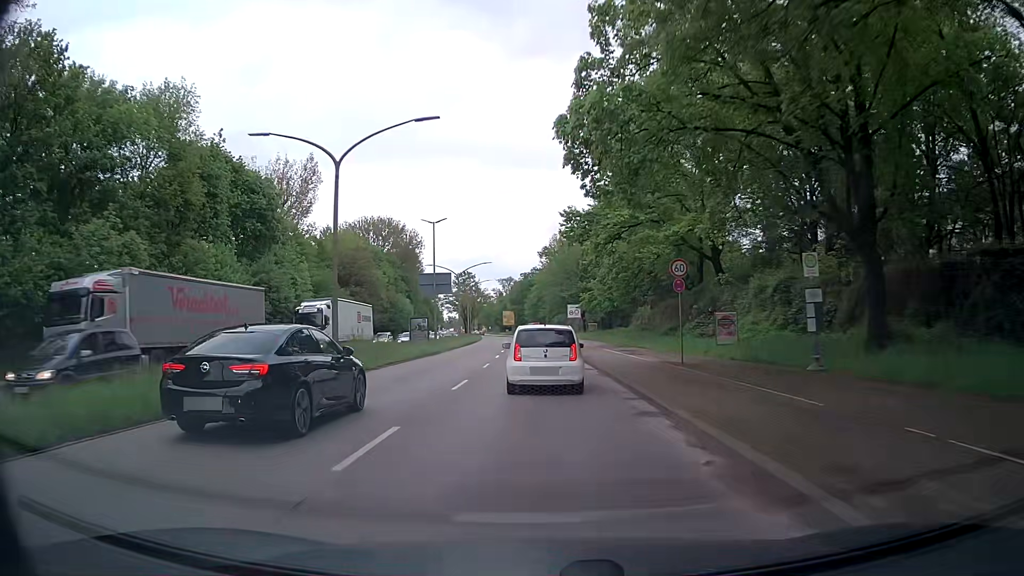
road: primary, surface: asphalt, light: Day
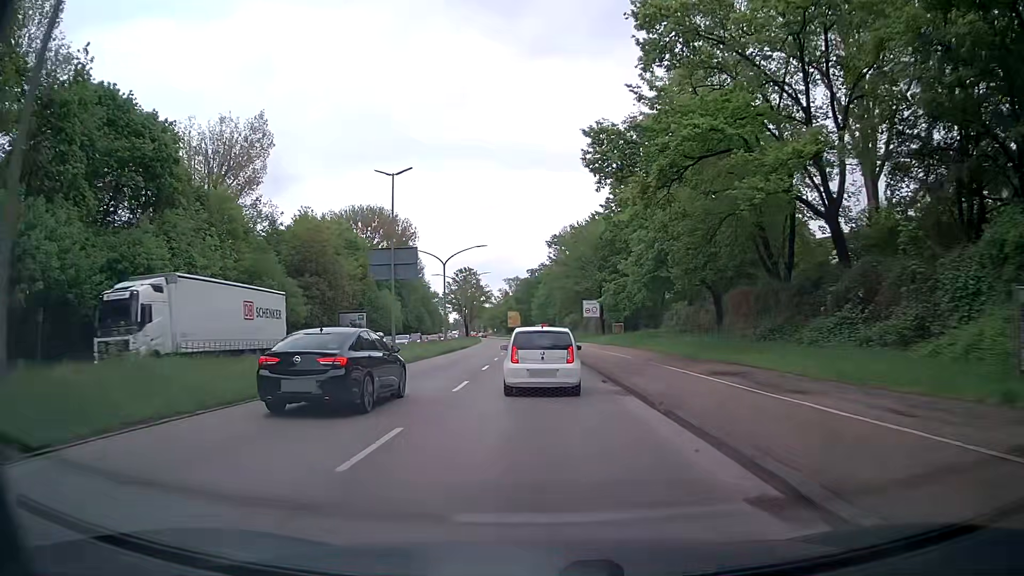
(0.0, +18.1) m; -1°
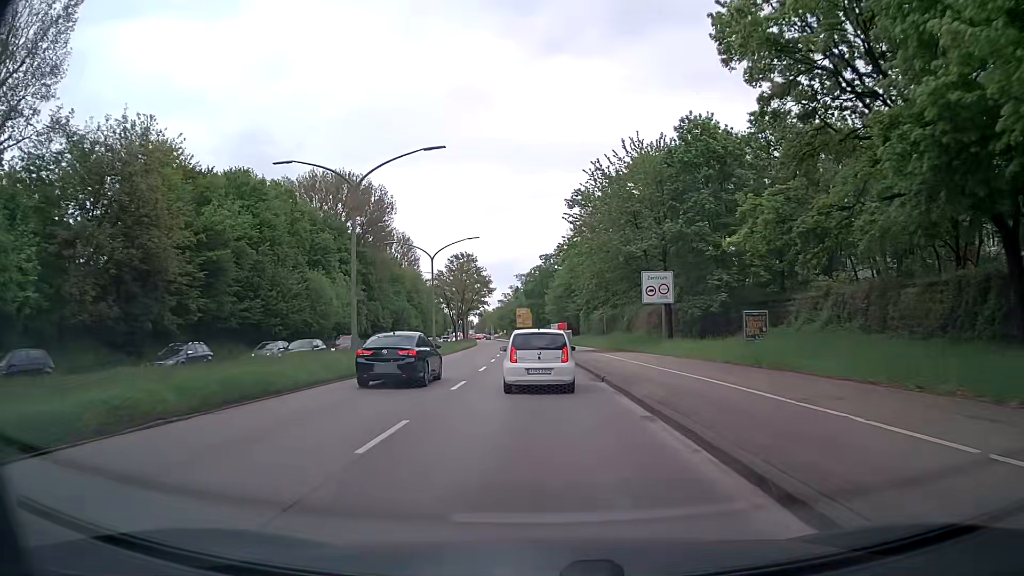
(-0.3, +35.2) m; -1°
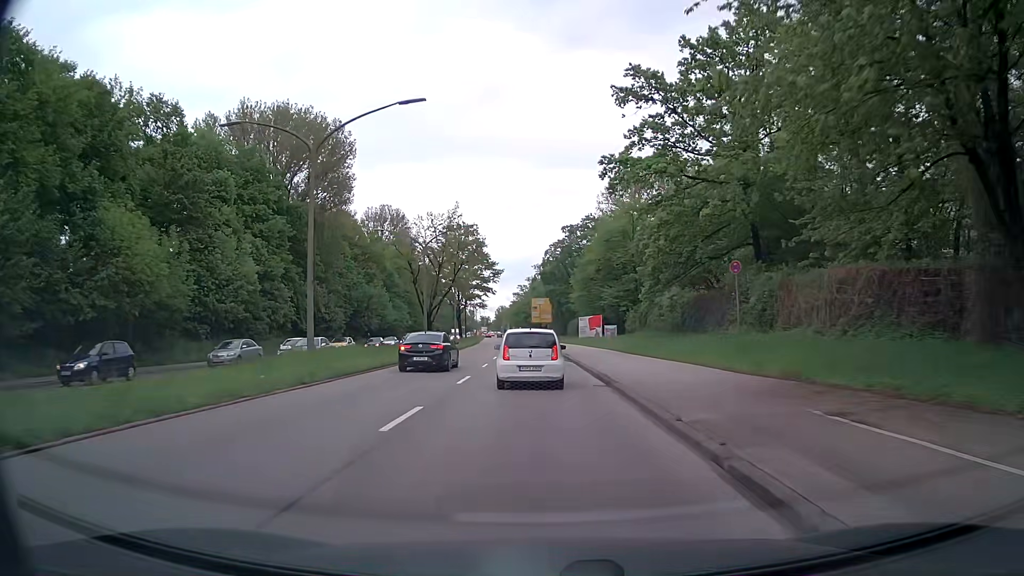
(-0.5, +34.8) m; -1°
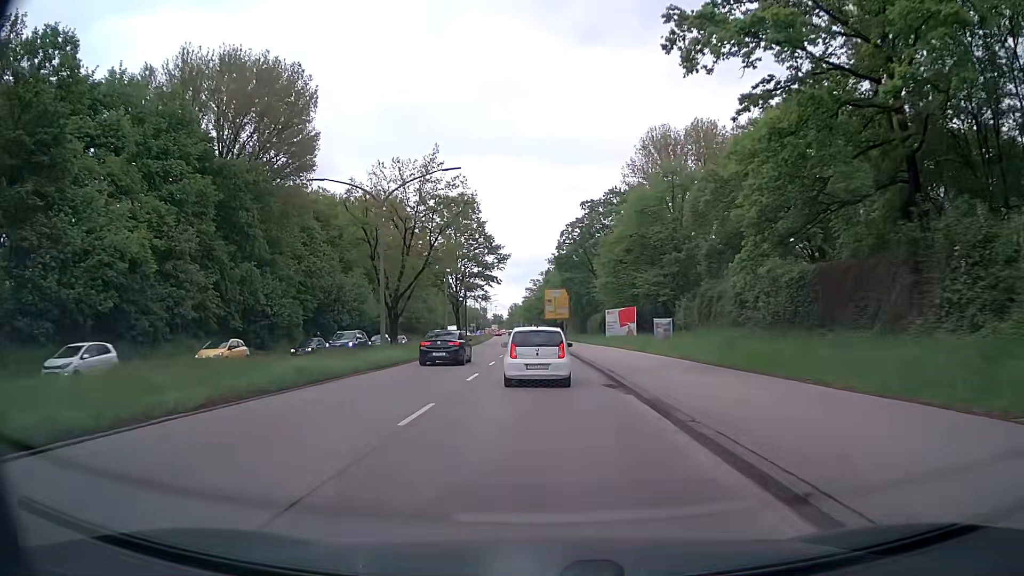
(-0.3, +17.9) m; -1°
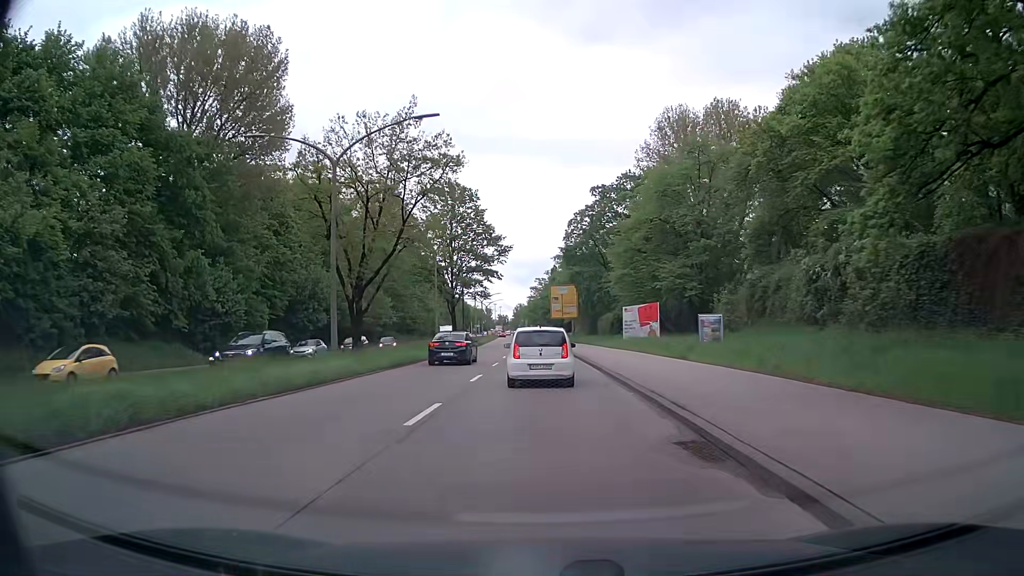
(0.0, +9.0) m; 0°
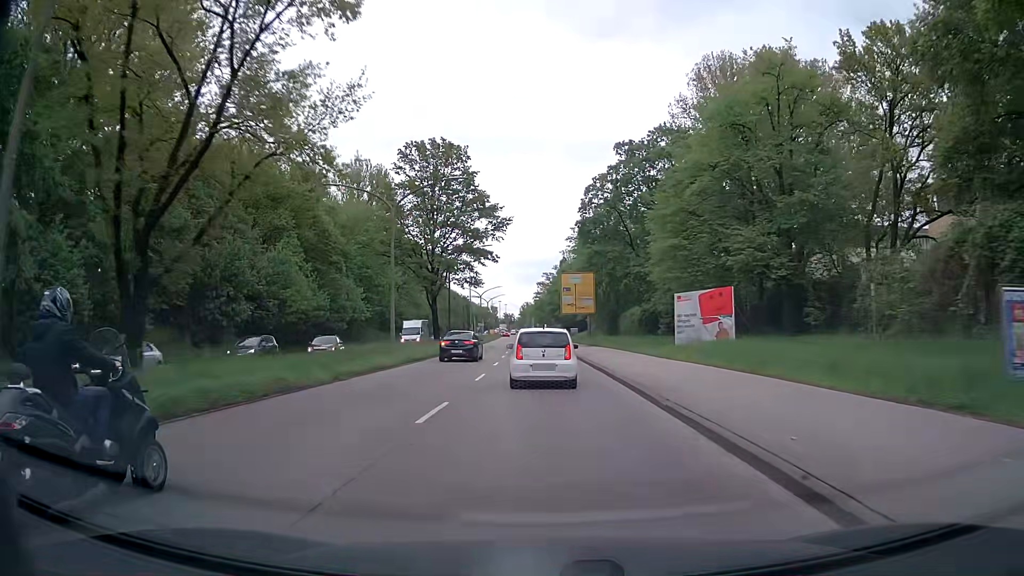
(-0.2, +18.0) m; -1°
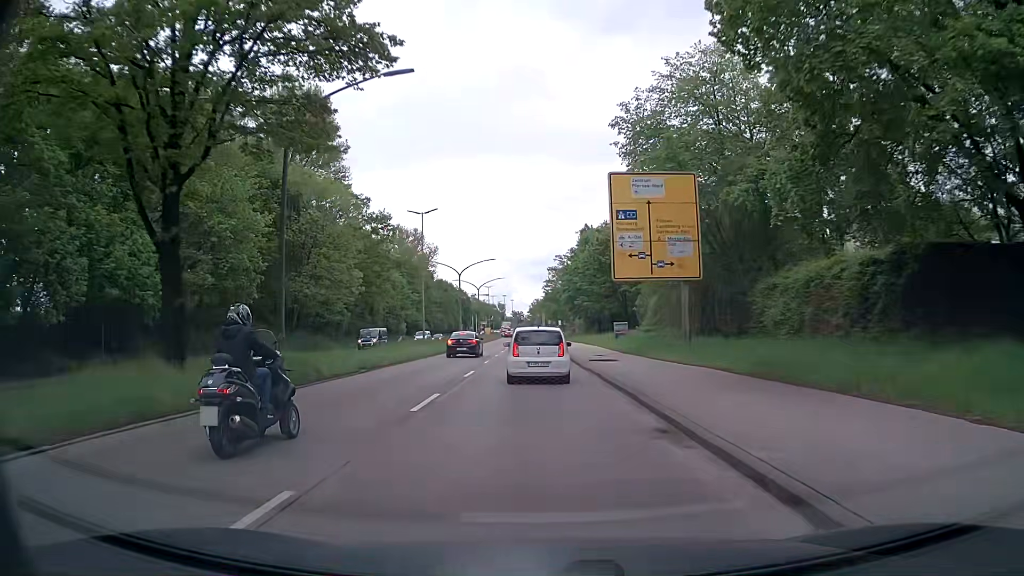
(-0.6, +43.8) m; -1°
(0, +10) (0, +20) (0, +30) (0, +40) (-1, +50) (-1, +60) (-1, +70) (-1, +80) (-1, +90) (-1, +100) m
